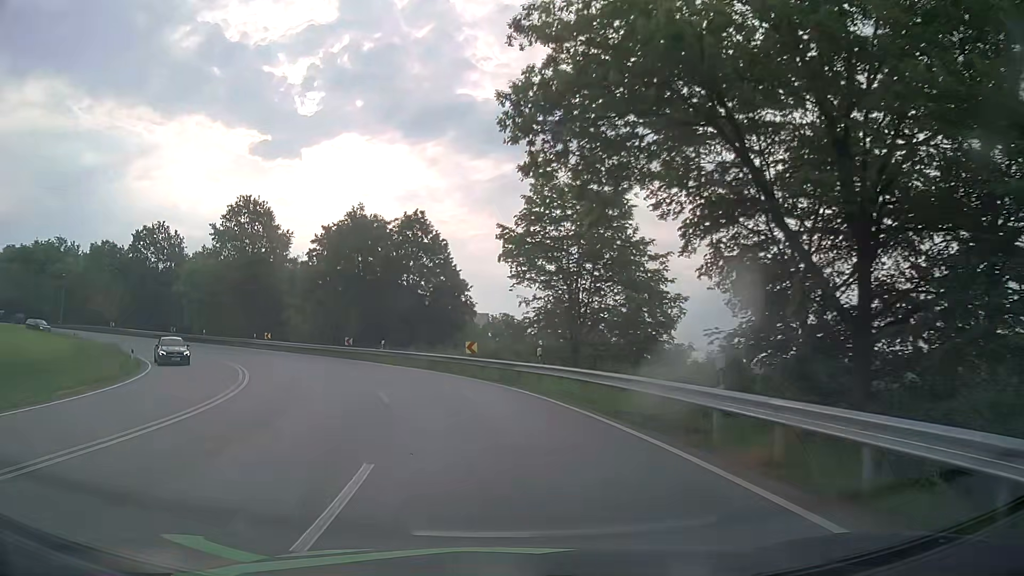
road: primary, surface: asphalt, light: Day
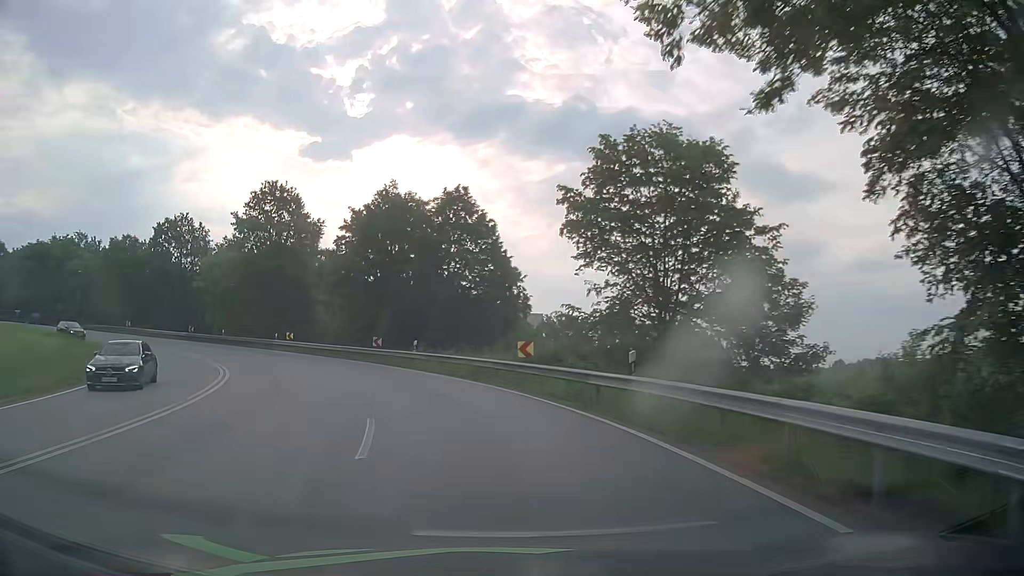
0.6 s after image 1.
(-0.3, +7.8) m; -5°
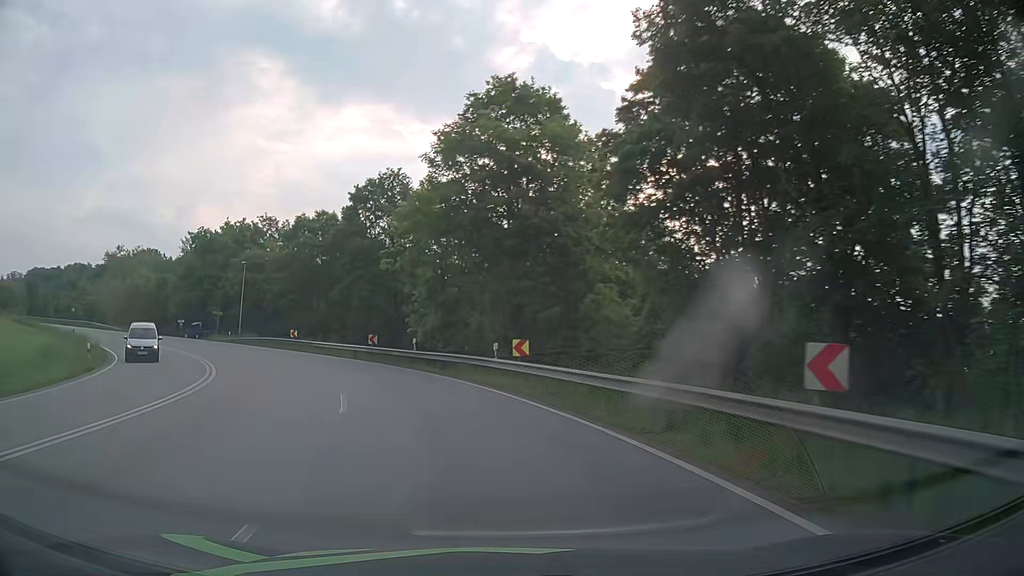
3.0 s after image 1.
(-6.5, +30.4) m; -26°
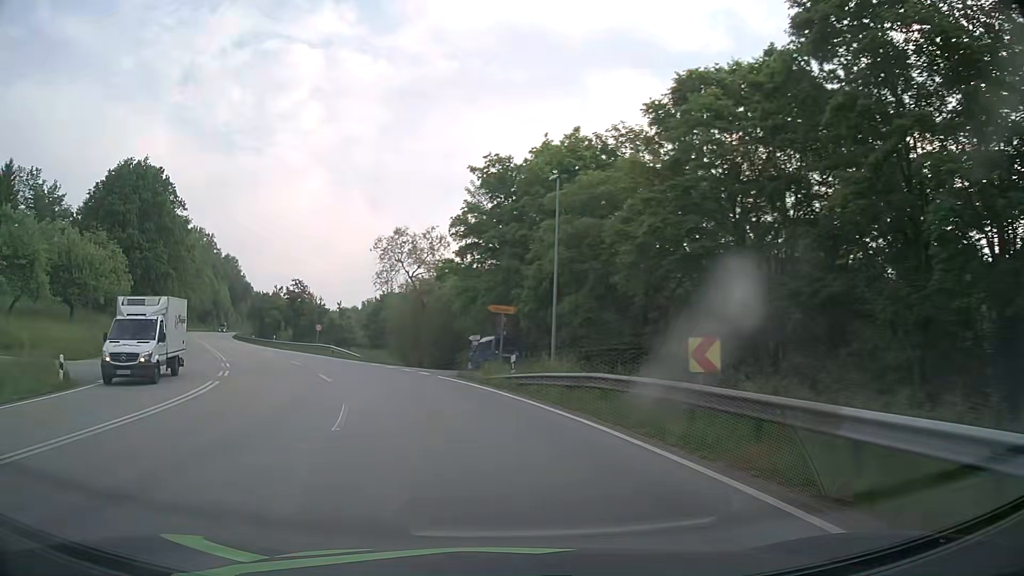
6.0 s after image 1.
(-11.2, +37.1) m; -34°
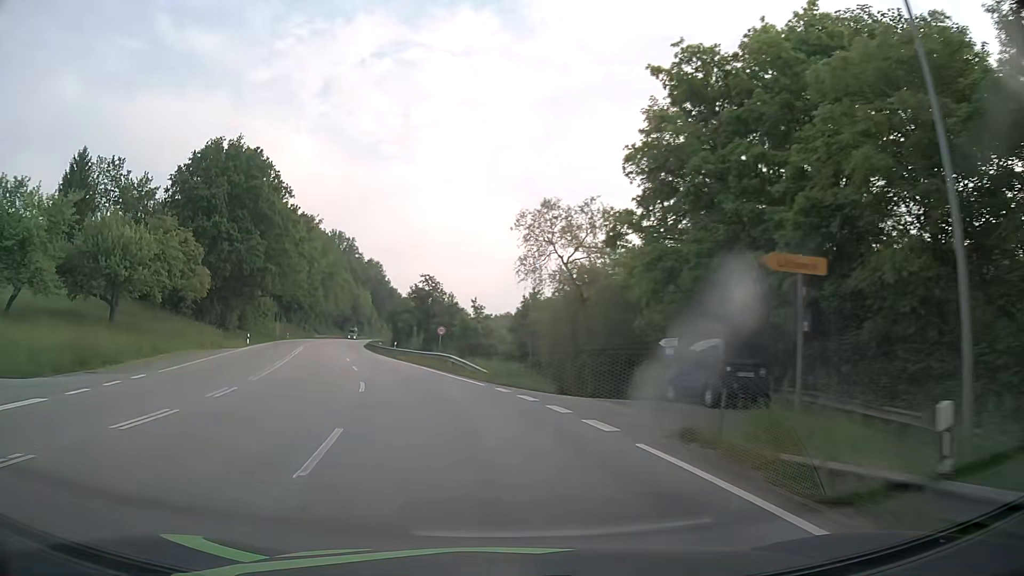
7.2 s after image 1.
(-1.8, +15.6) m; -13°
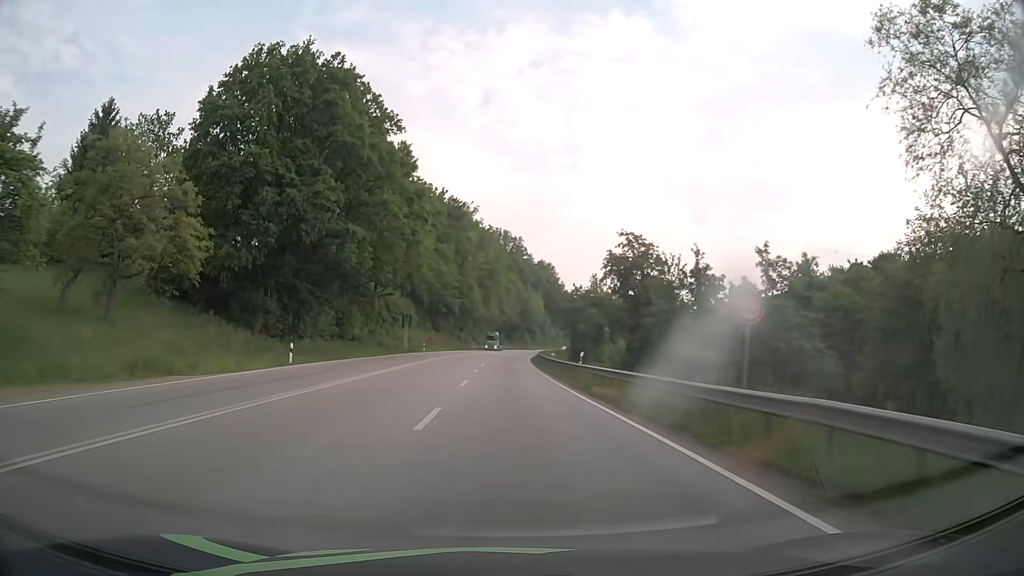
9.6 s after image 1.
(-5.4, +31.7) m; -15°
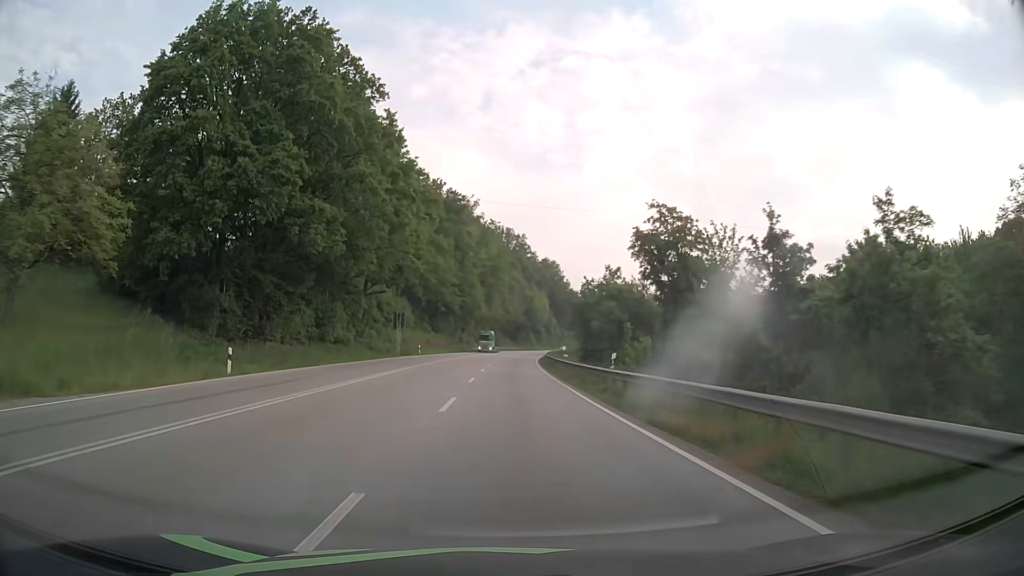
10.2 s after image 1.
(0.0, +8.5) m; 0°
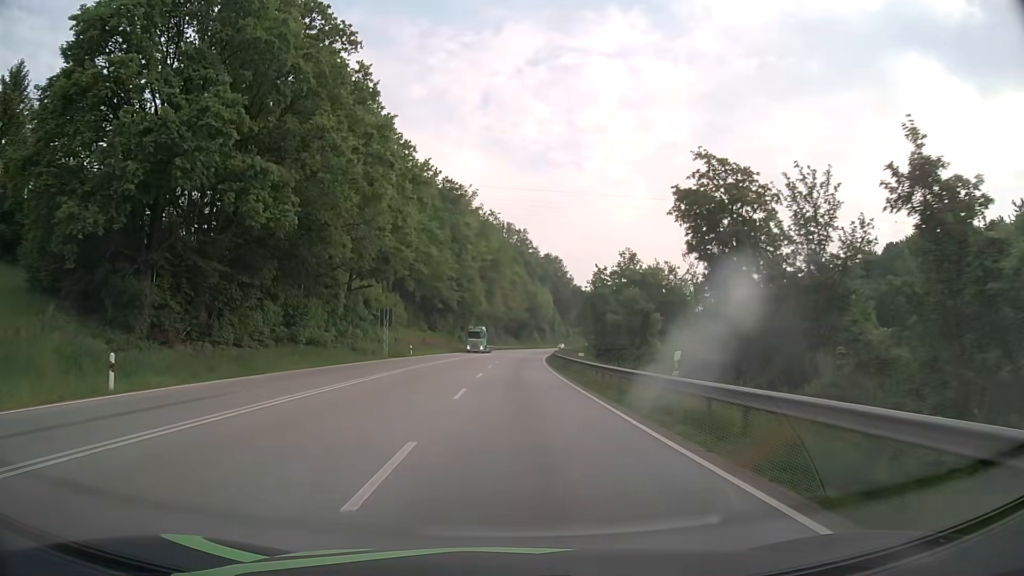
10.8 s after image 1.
(0.0, +8.8) m; 0°
(0, +10) (0, +20) (0, +30) (0, +40) (+1, +50) (+1, +60) (+2, +70) (+2, +80) (+3, +90) (+4, +100) m
